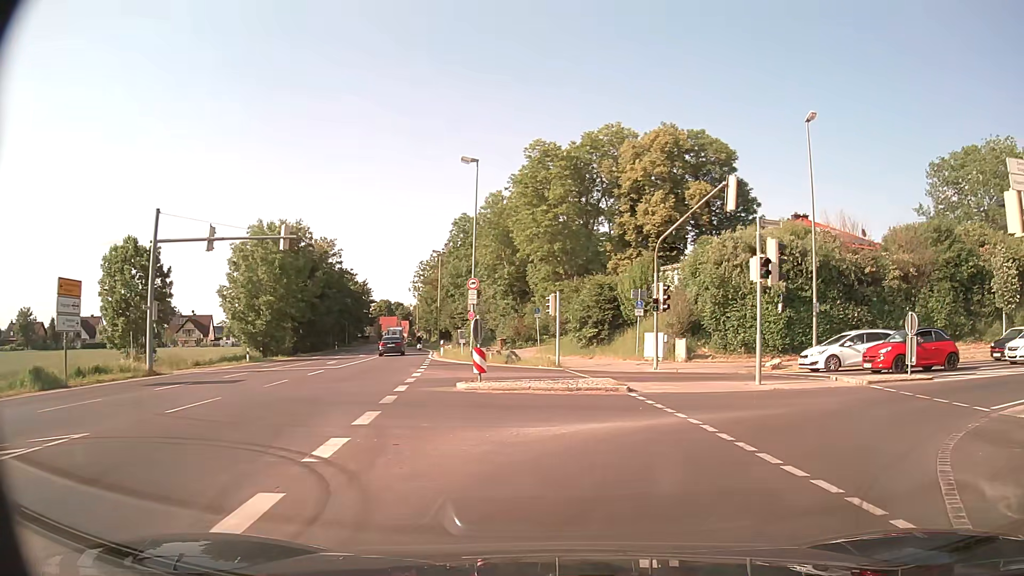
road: secondary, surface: asphalt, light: Day
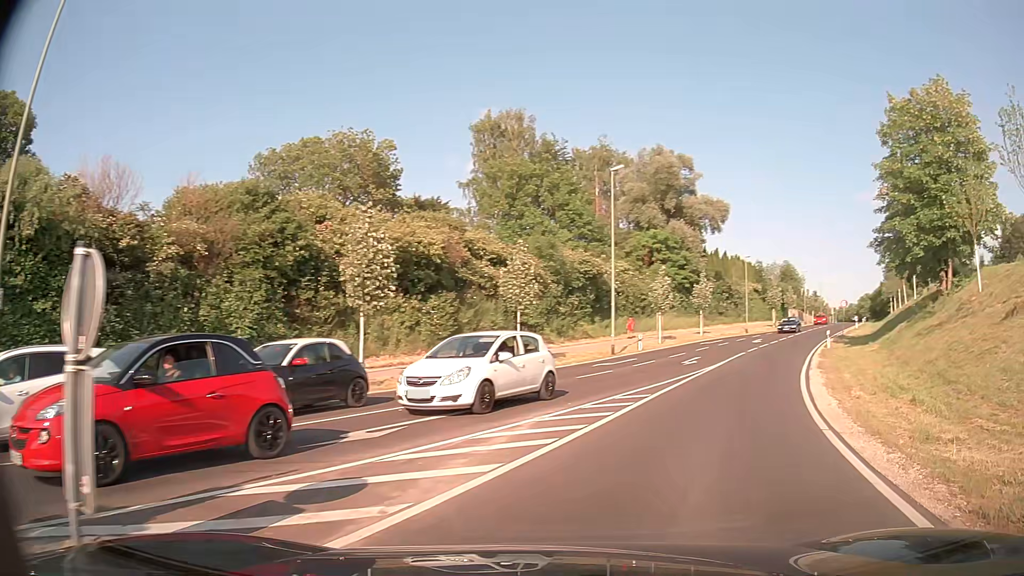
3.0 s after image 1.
(+7.1, +13.7) m; +59°
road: tertiary
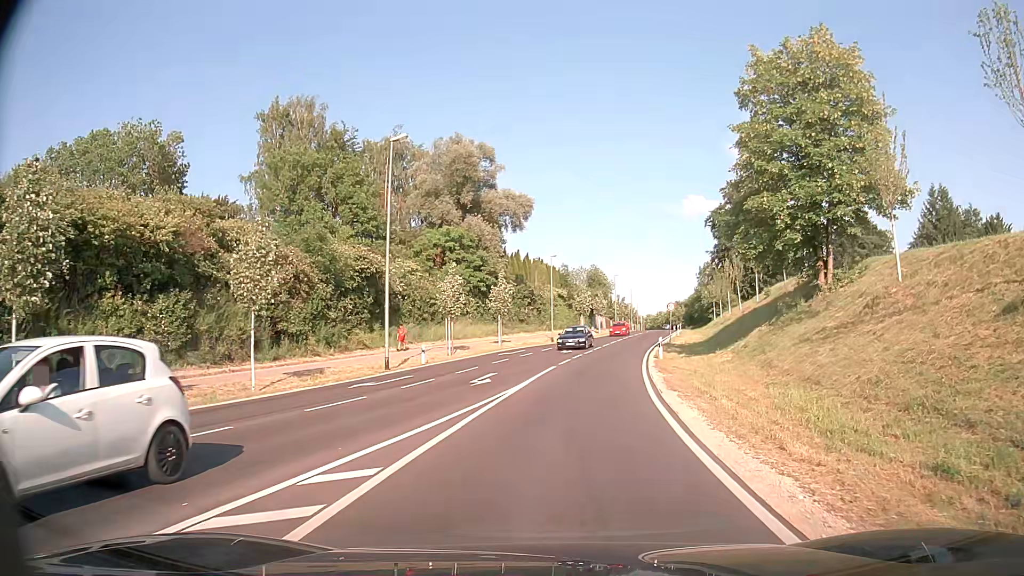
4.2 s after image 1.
(+1.4, +7.9) m; +18°
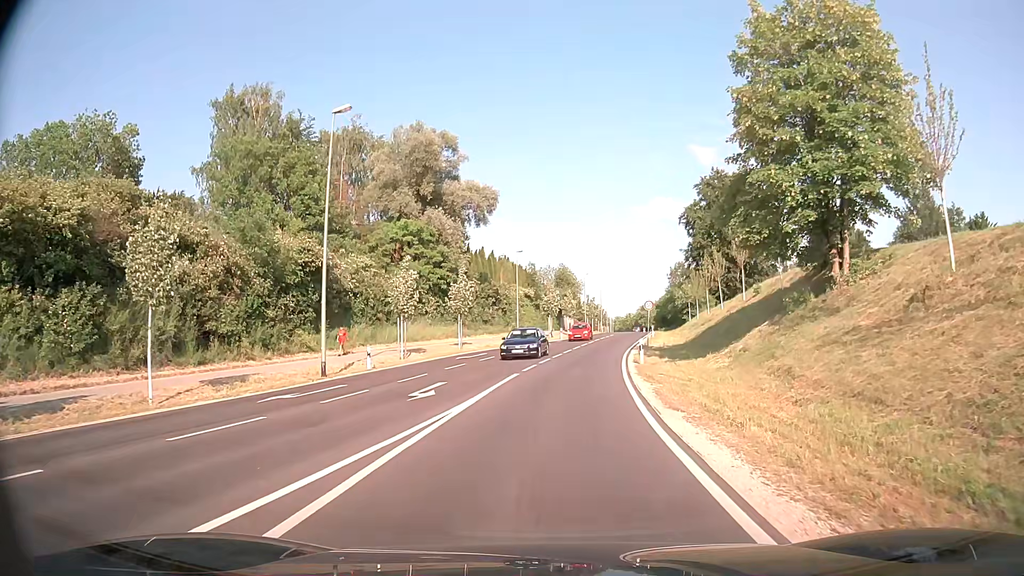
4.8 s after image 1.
(+0.1, +4.5) m; +2°
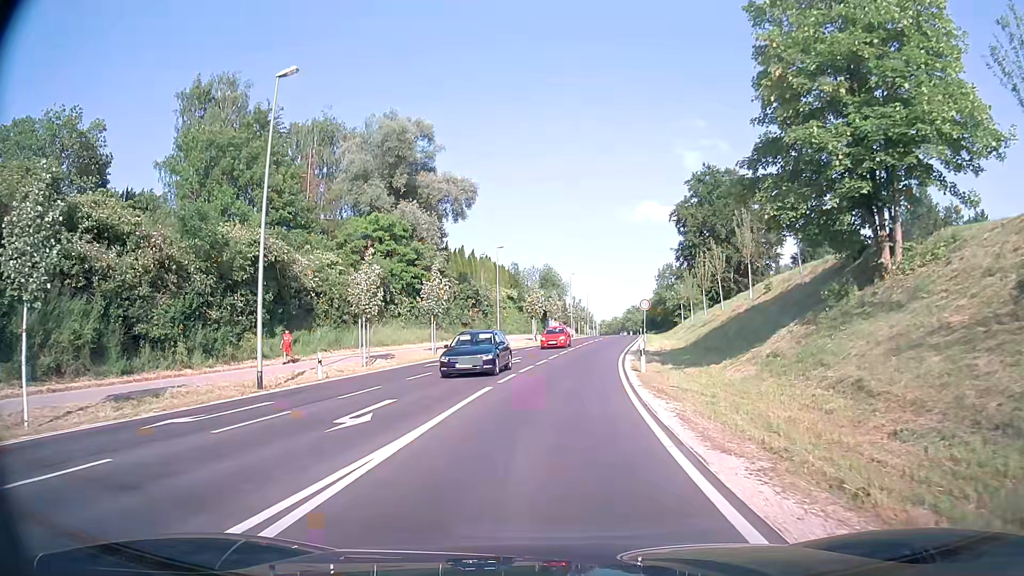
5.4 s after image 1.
(+0.1, +4.8) m; +2°
